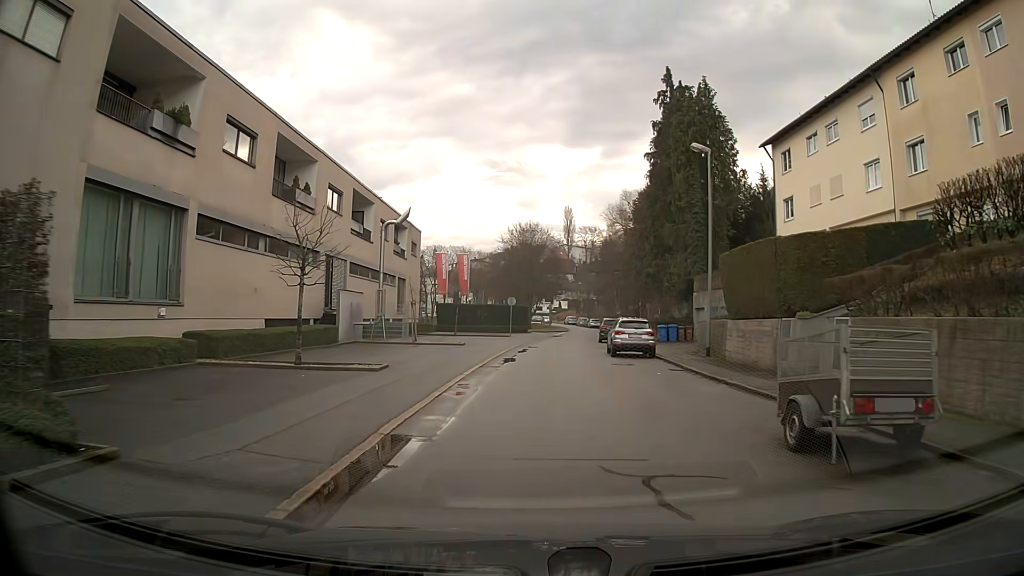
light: Day
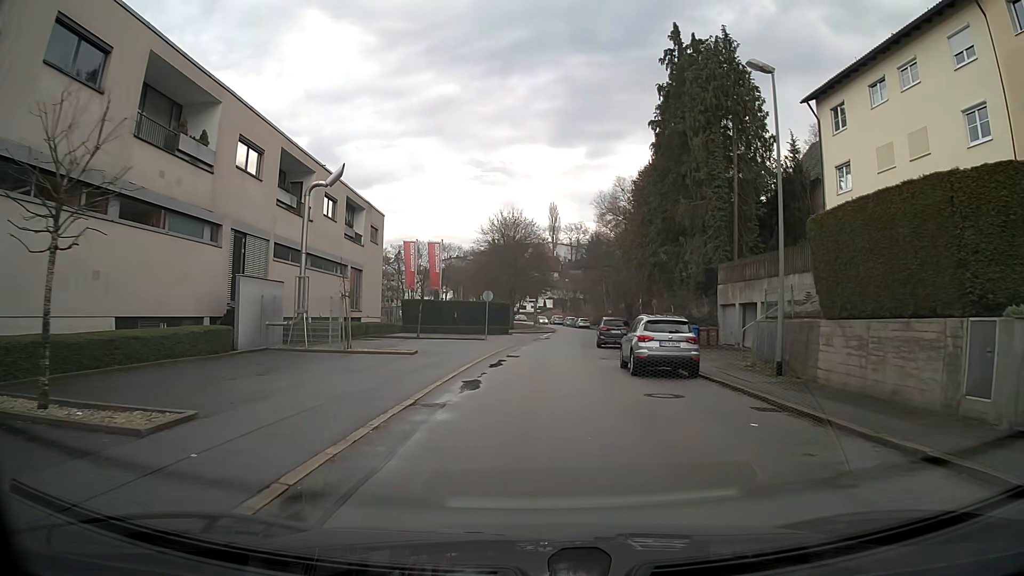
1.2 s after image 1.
(+0.1, +9.2) m; +1°
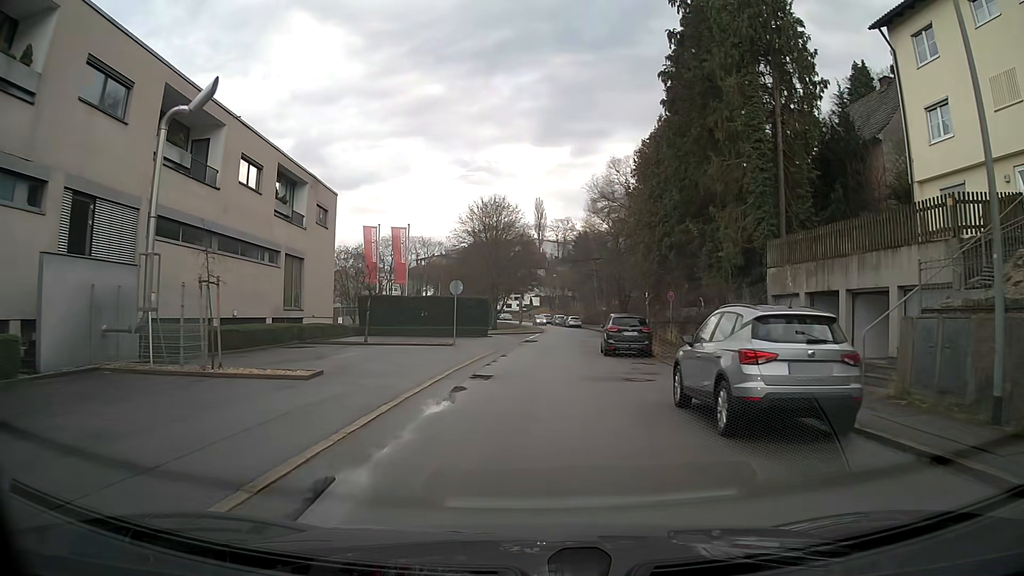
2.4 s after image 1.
(+0.1, +9.3) m; +1°
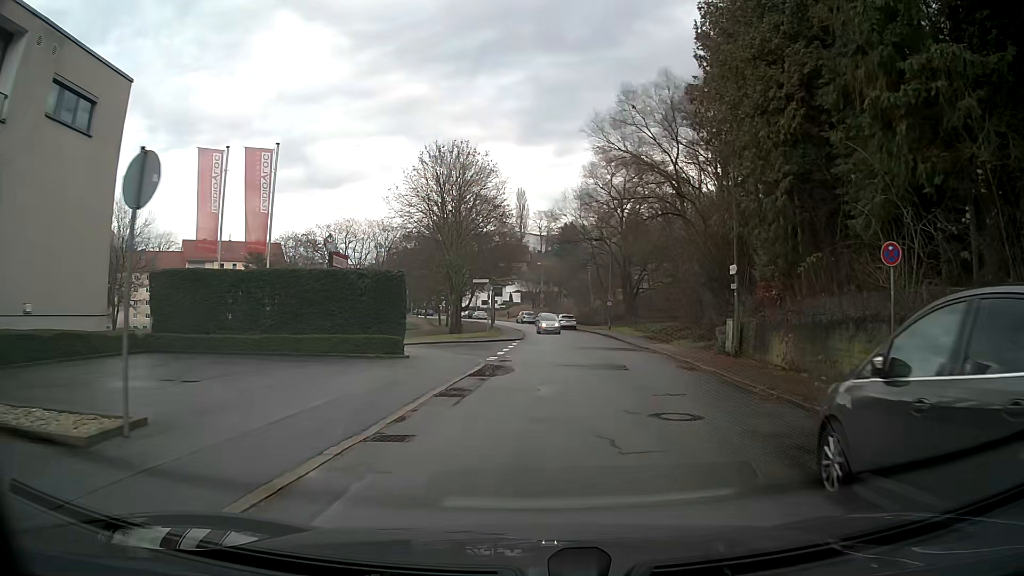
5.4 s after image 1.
(+0.3, +23.1) m; +3°
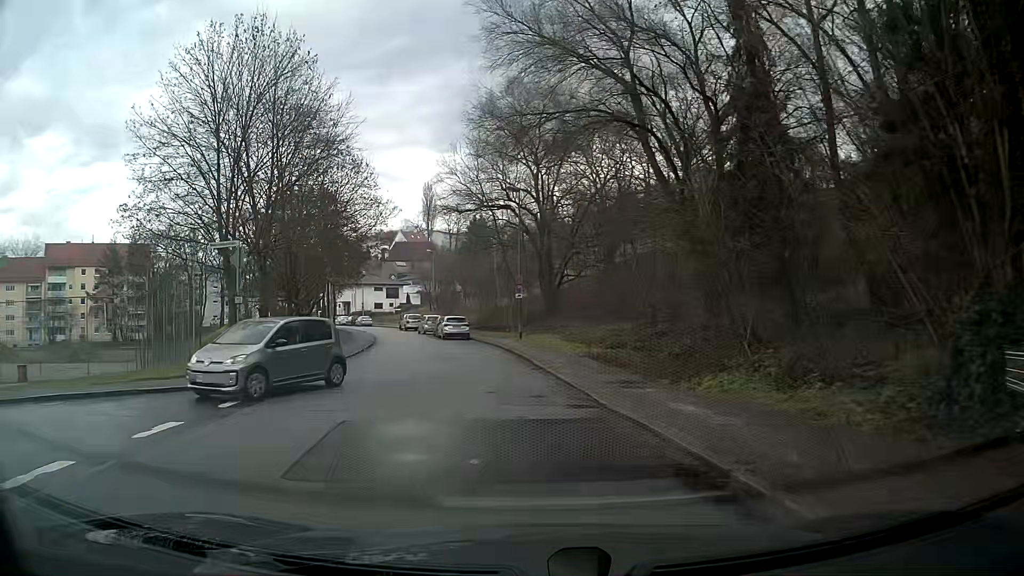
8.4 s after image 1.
(+2.2, +22.9) m; +4°
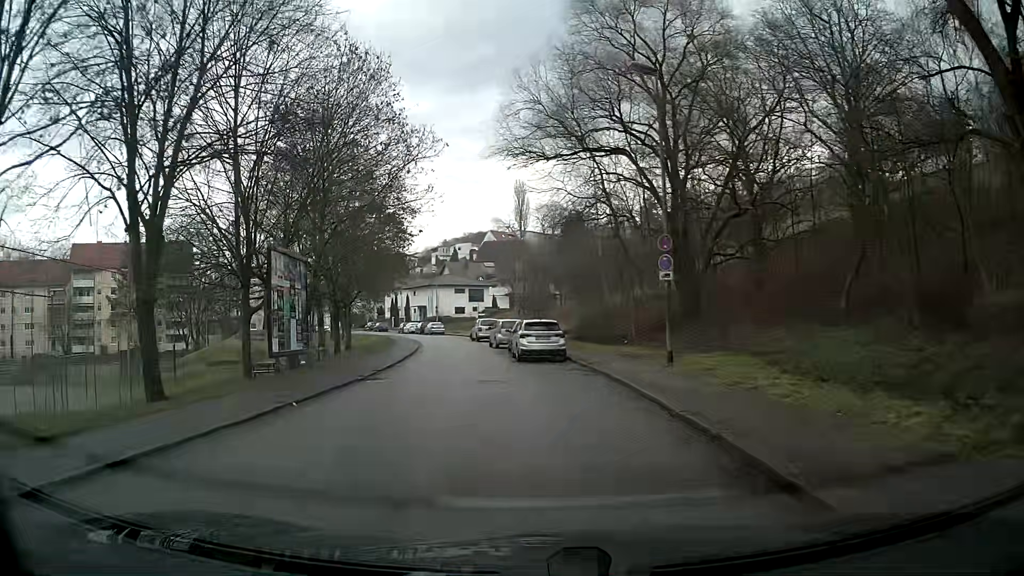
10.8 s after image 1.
(-1.3, +18.4) m; -8°
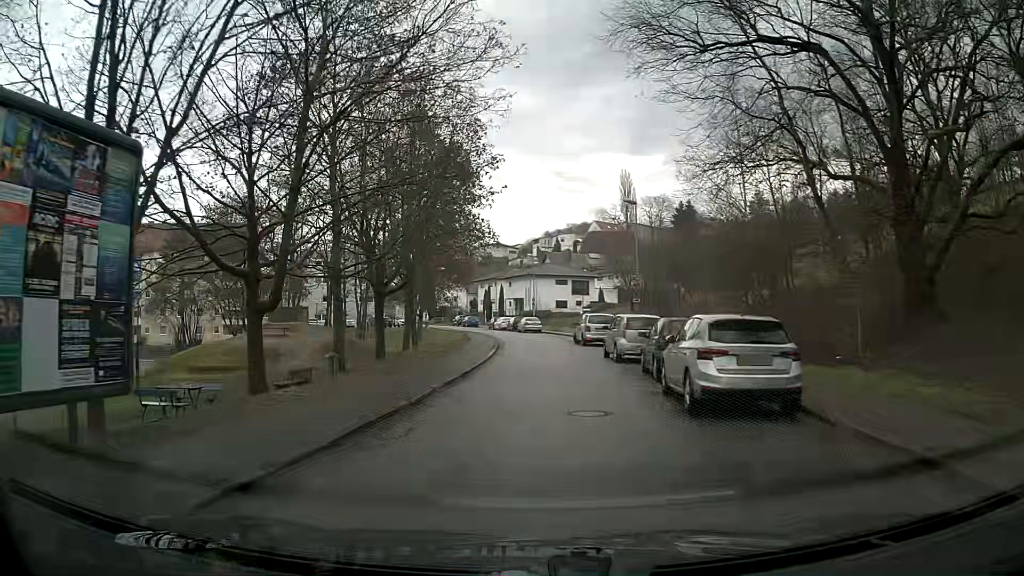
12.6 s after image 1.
(-0.8, +13.7) m; -7°
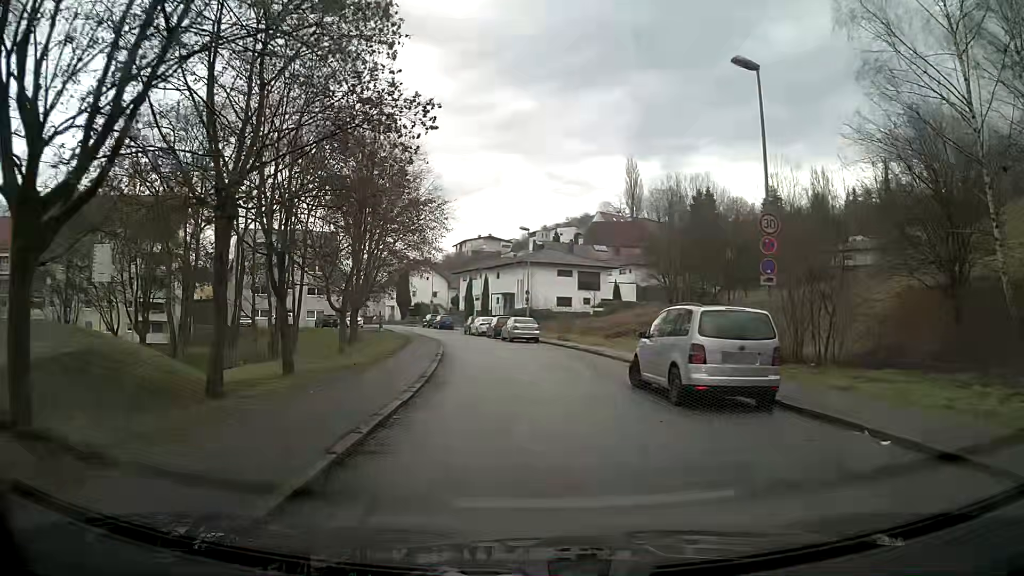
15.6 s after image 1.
(+0.2, +23.1) m; 0°
(0, +10) (-1, +20) (-2, +30) (-4, +40) (-6, +49) (-9, +59) (-12, +69) (-15, +78) (-19, +88) (-22, +97) m
